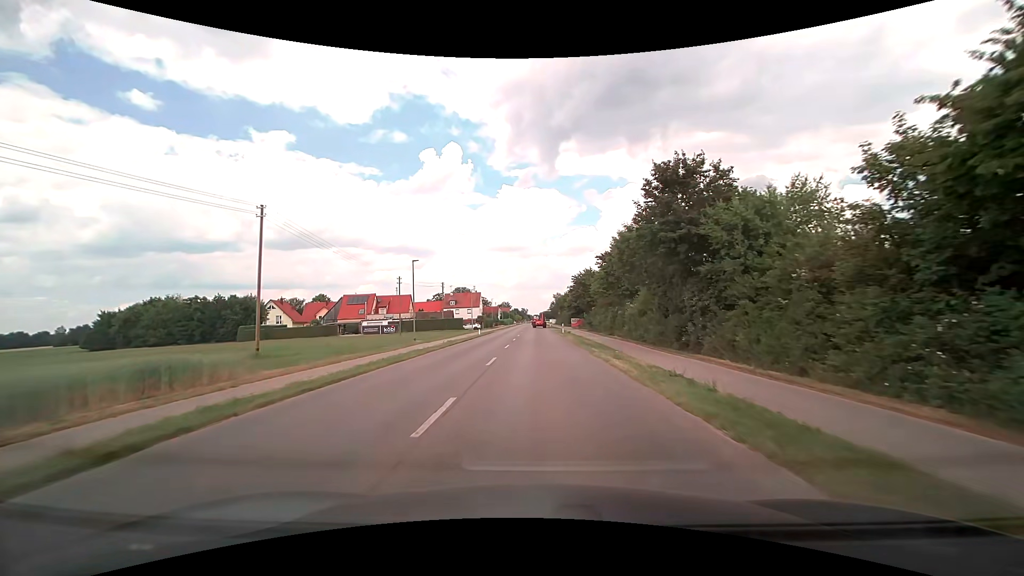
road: tertiary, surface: asphalt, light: Day
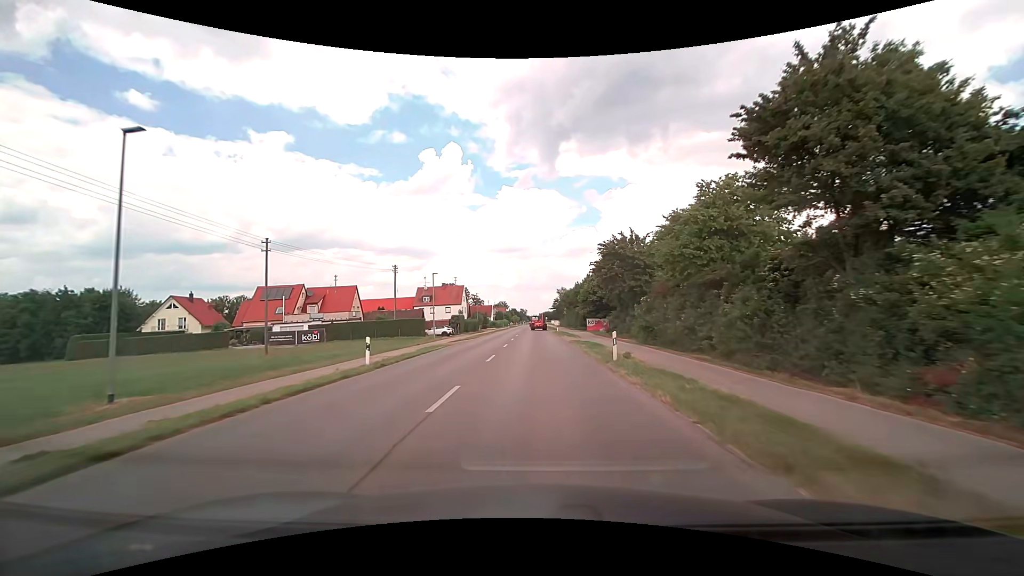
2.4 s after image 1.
(+0.1, +34.5) m; 0°
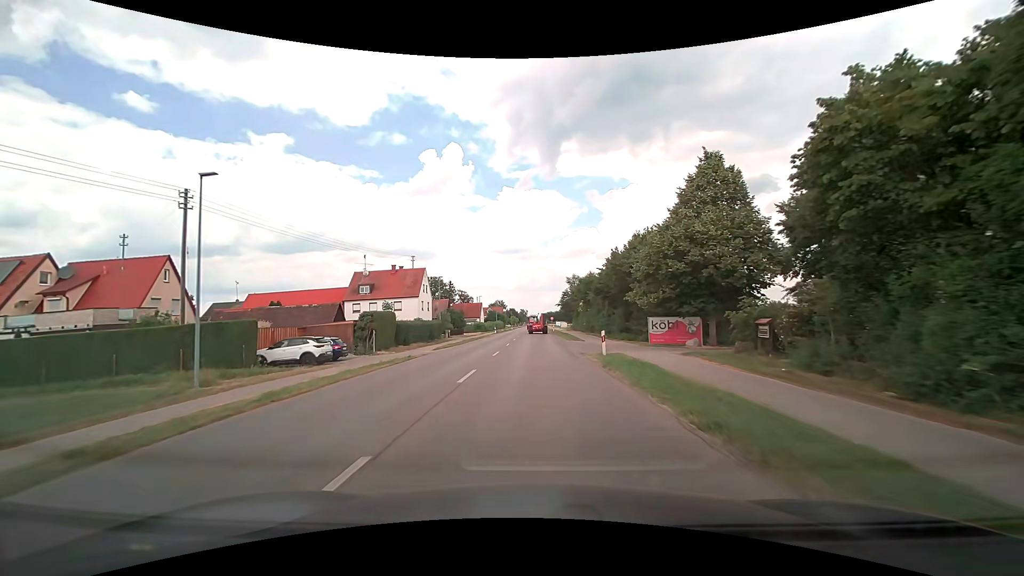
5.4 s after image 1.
(+0.2, +41.1) m; 0°
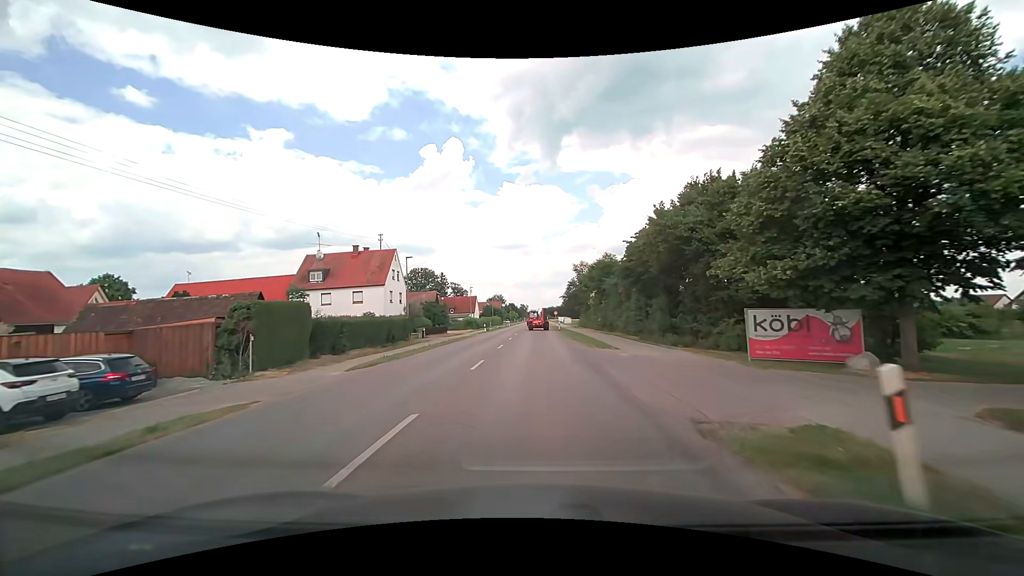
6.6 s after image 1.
(0.0, +16.0) m; 0°
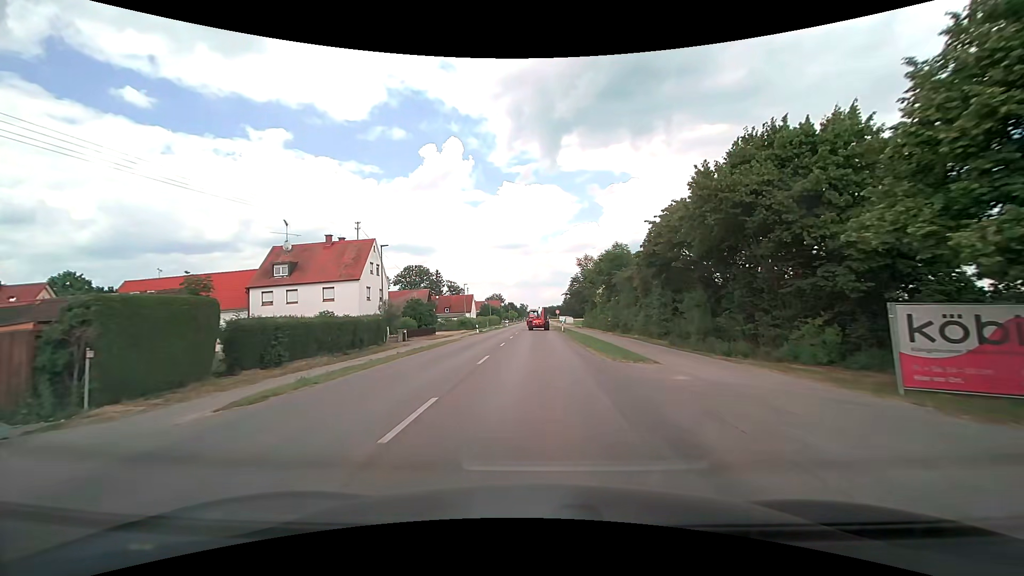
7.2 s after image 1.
(0.0, +7.5) m; 0°
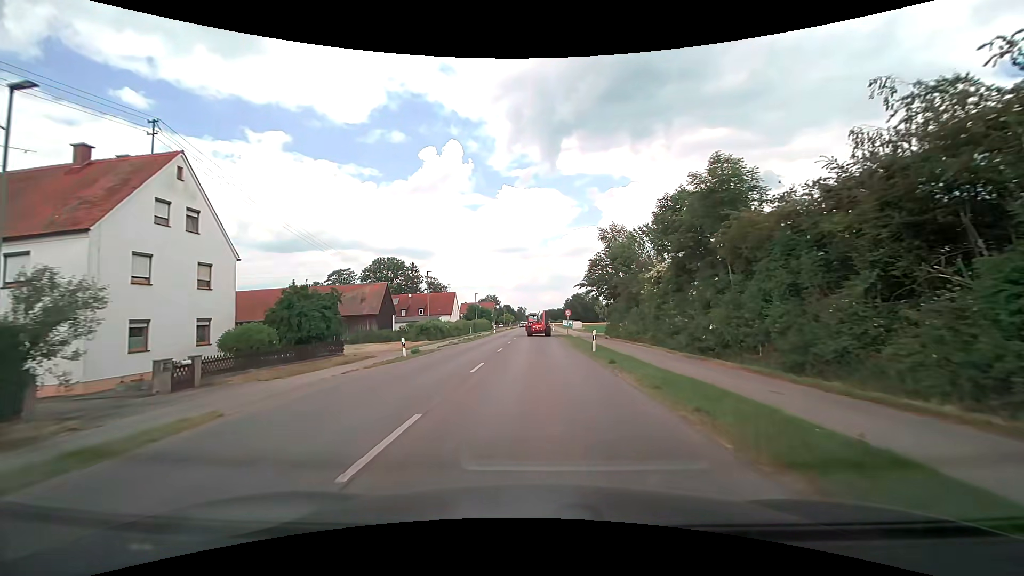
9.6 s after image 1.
(-0.1, +28.1) m; 0°
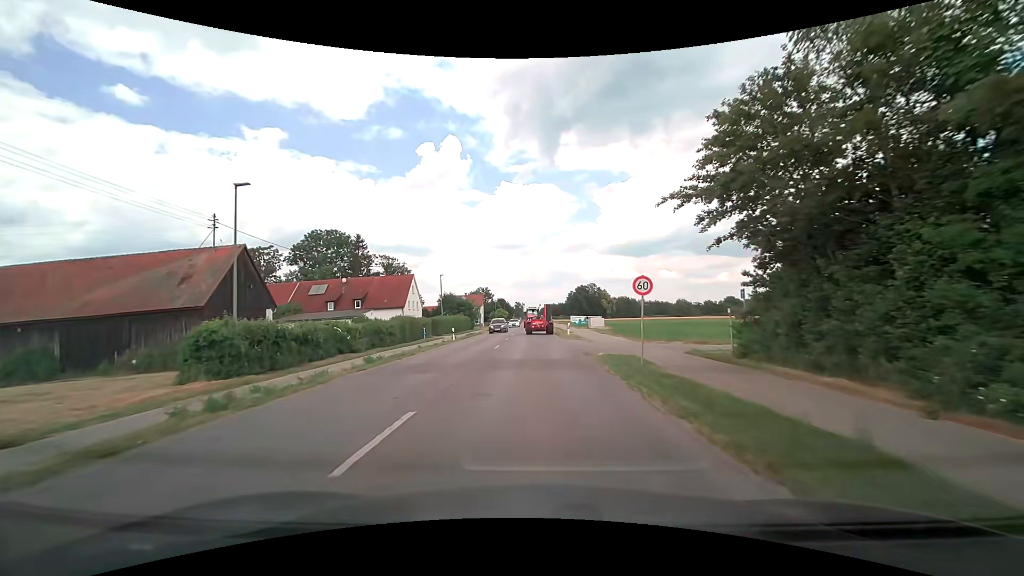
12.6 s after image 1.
(+0.2, +36.0) m; 0°
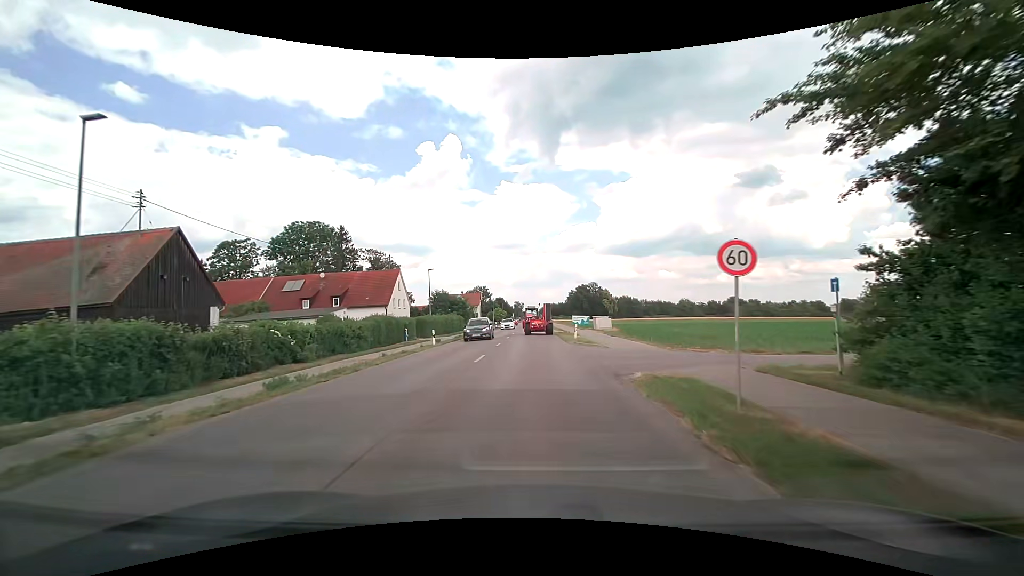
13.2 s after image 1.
(0.0, +7.0) m; 0°
